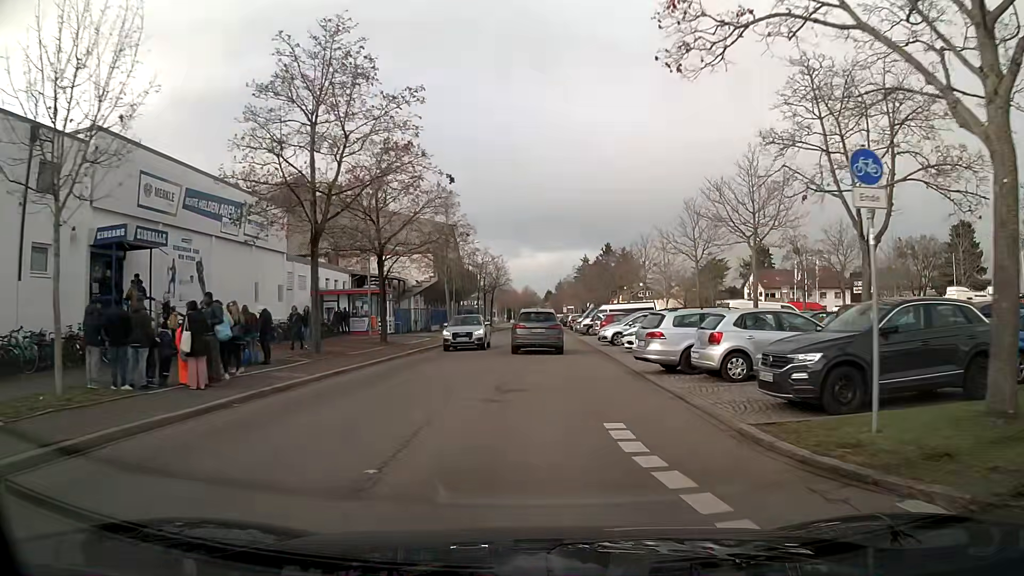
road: residential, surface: asphalt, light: Day
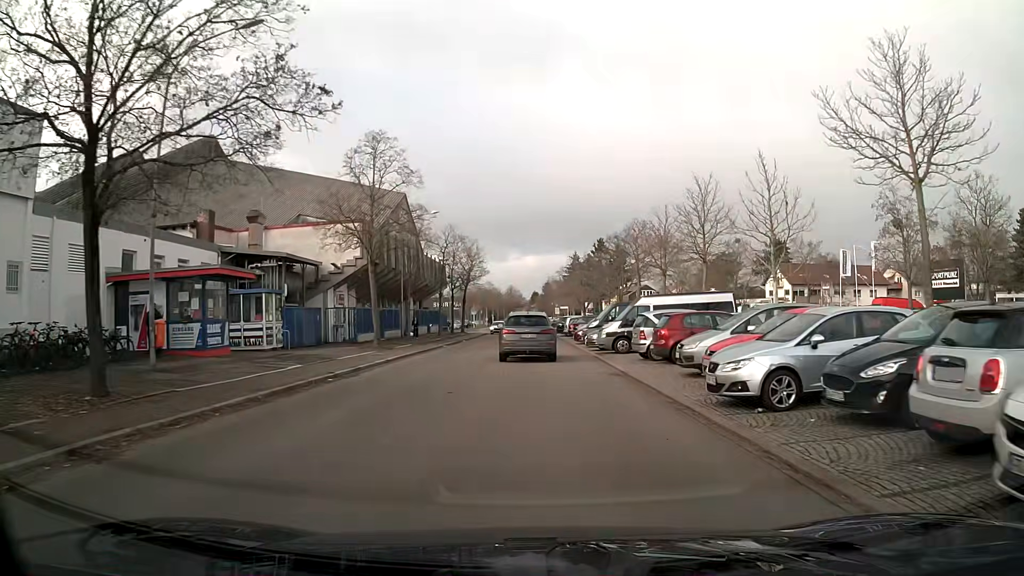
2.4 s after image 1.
(+0.3, +21.9) m; +1°
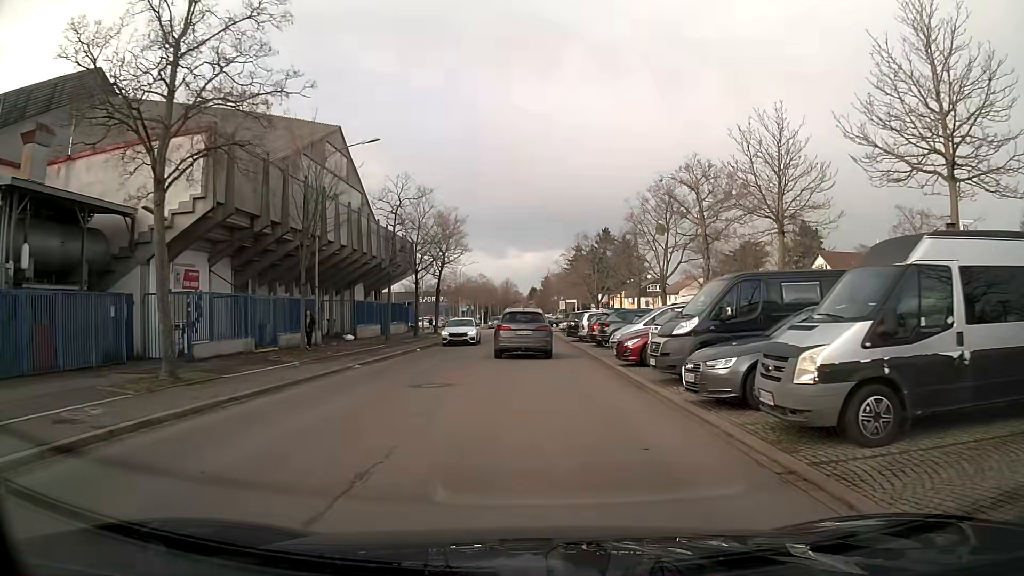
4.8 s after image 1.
(0.0, +19.7) m; 0°
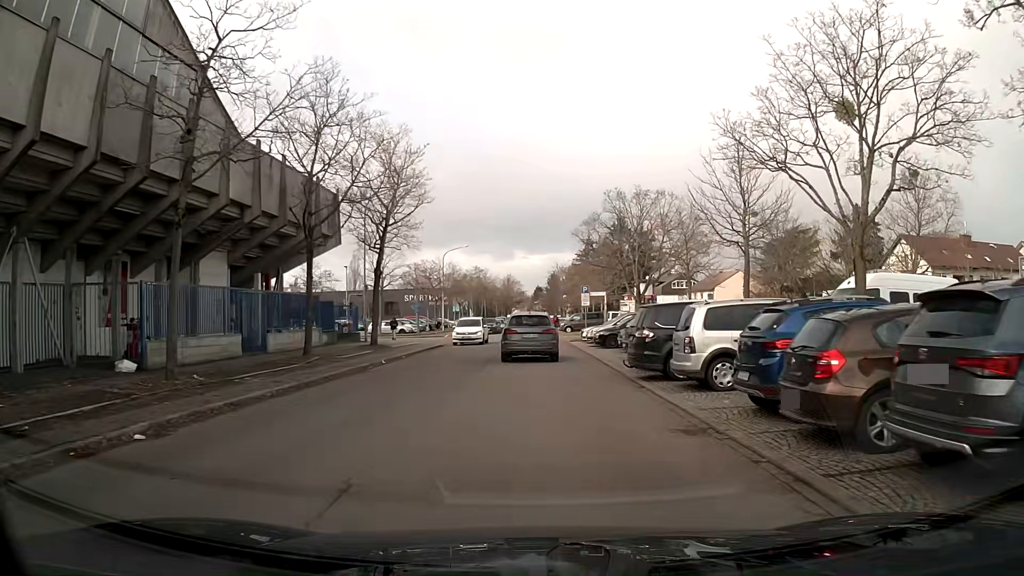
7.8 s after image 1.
(-0.1, +23.7) m; 0°
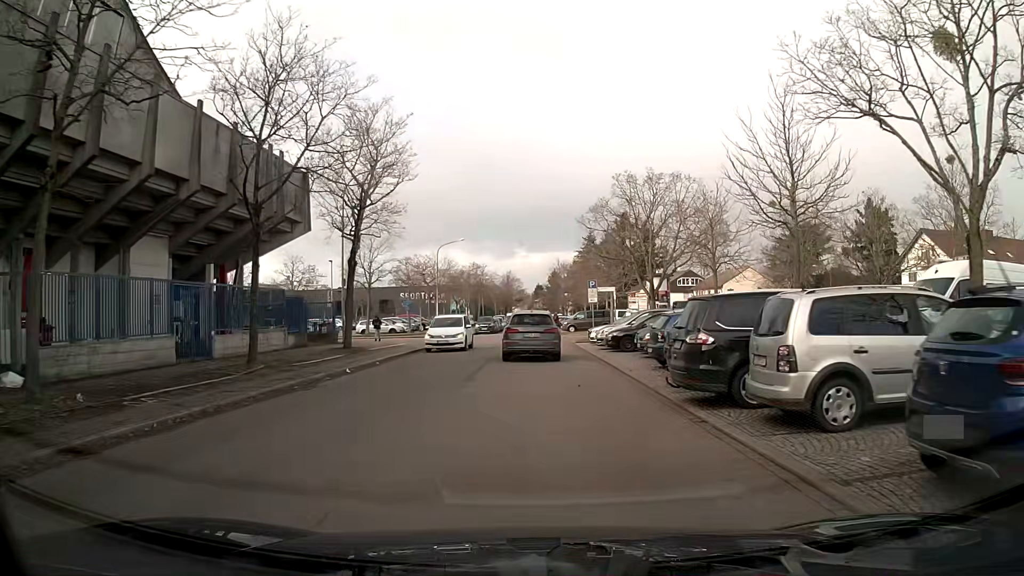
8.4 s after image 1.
(0.0, +4.8) m; 0°
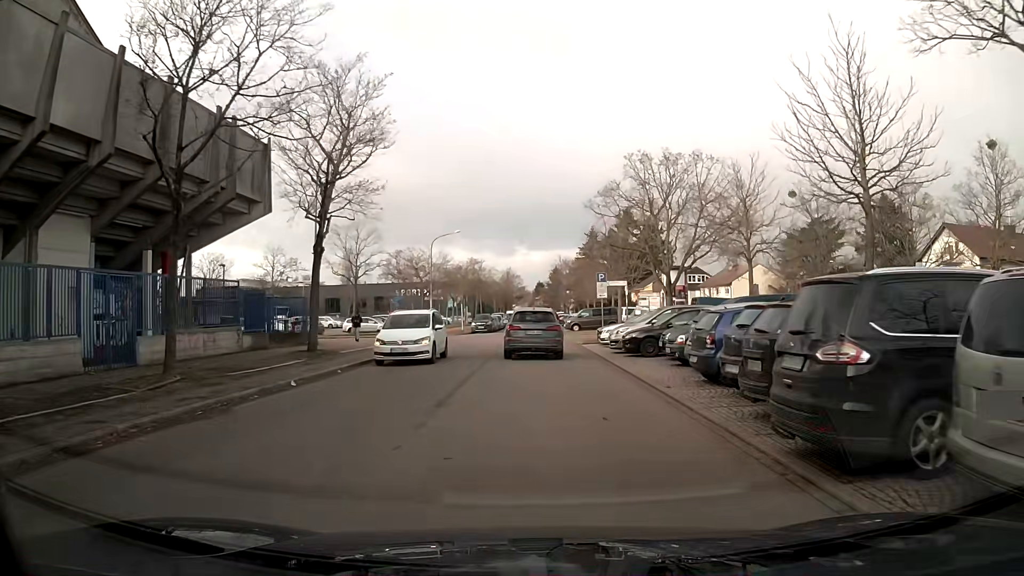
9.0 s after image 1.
(0.0, +4.7) m; 0°
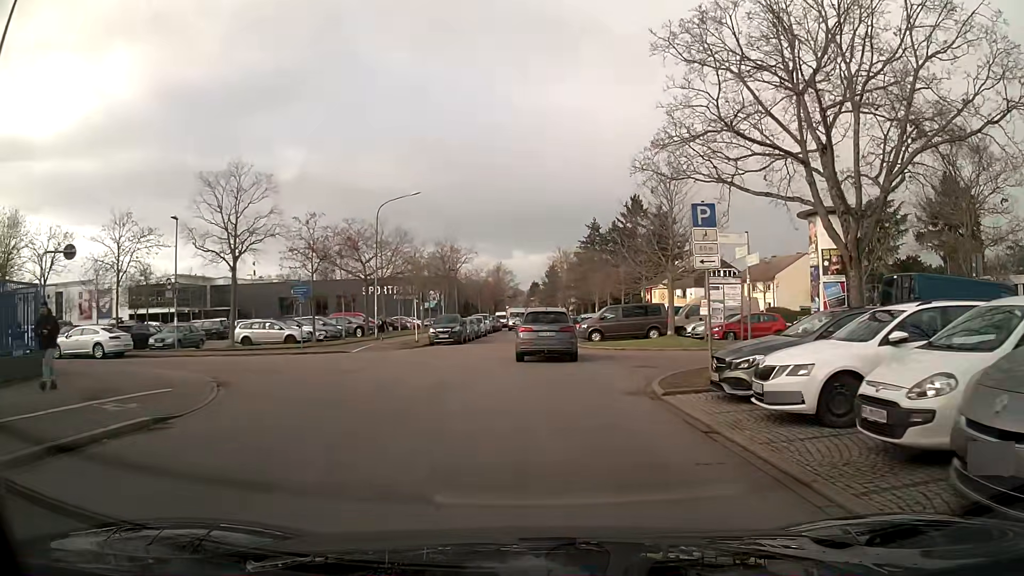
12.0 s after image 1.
(+0.1, +21.1) m; 0°
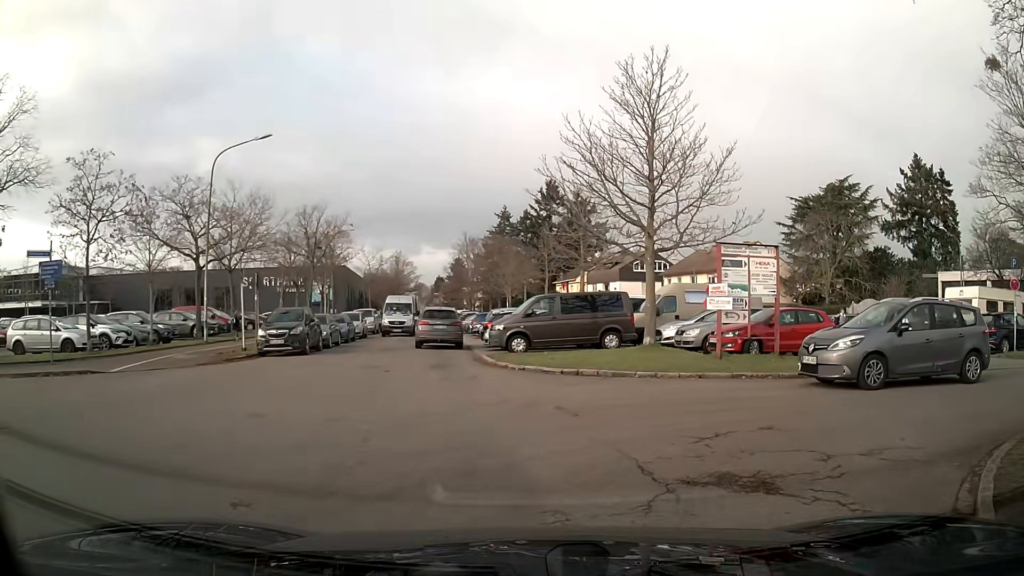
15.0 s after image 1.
(+0.6, +12.8) m; +7°
(-1, +10) (-4, +19) (-5, +29) (-6, +39) (-7, +49) (-8, +59) (-9, +69) (-10, +79) (-11, +89) (-13, +99) m
